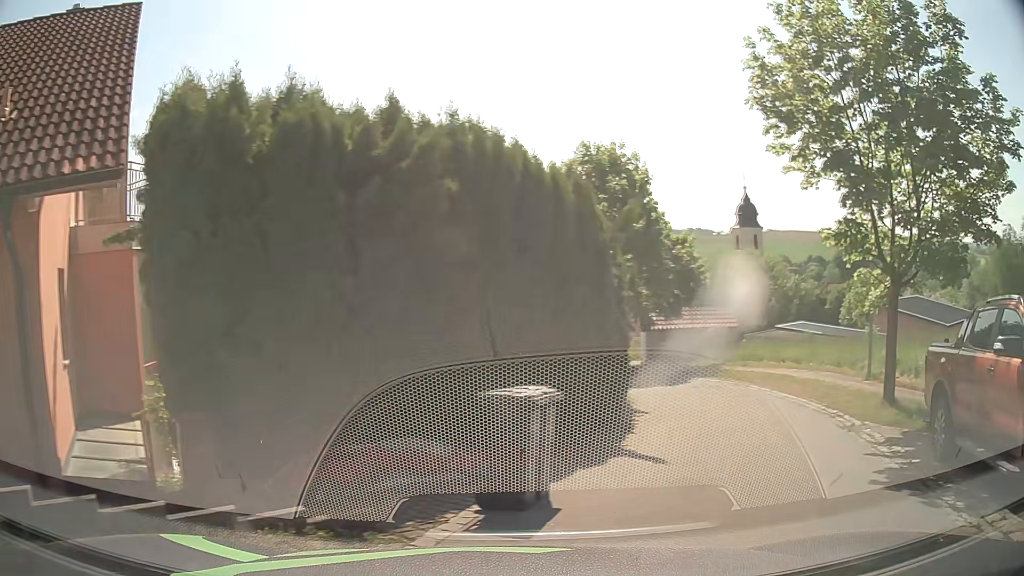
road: residential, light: Day
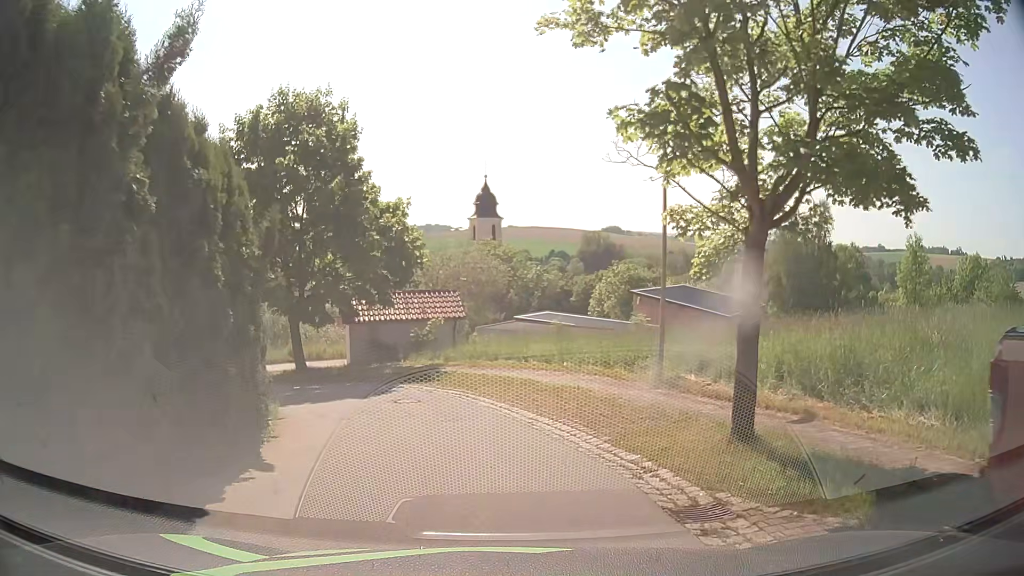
(+2.1, +6.3) m; +24°
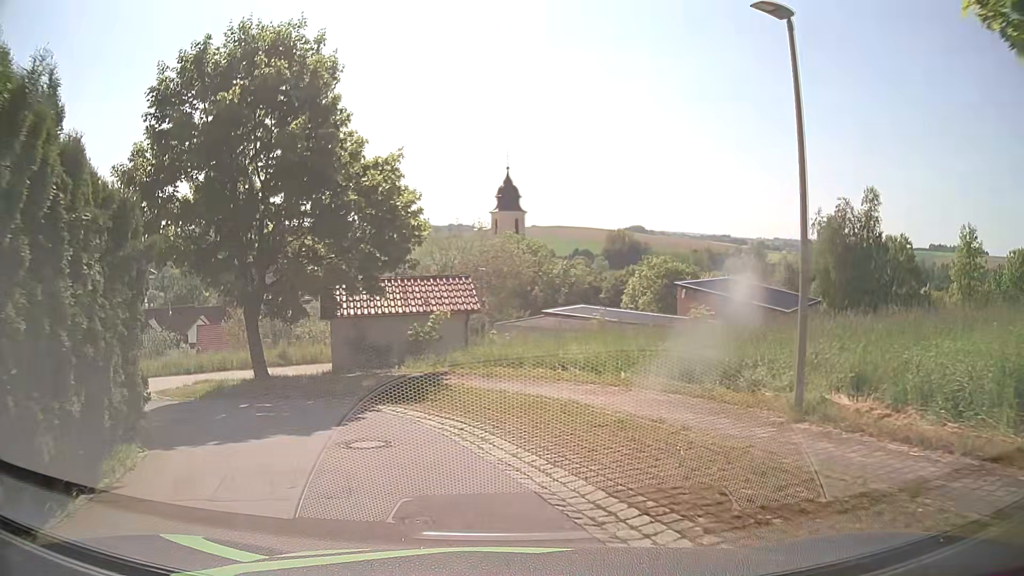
(0.0, +6.1) m; -3°
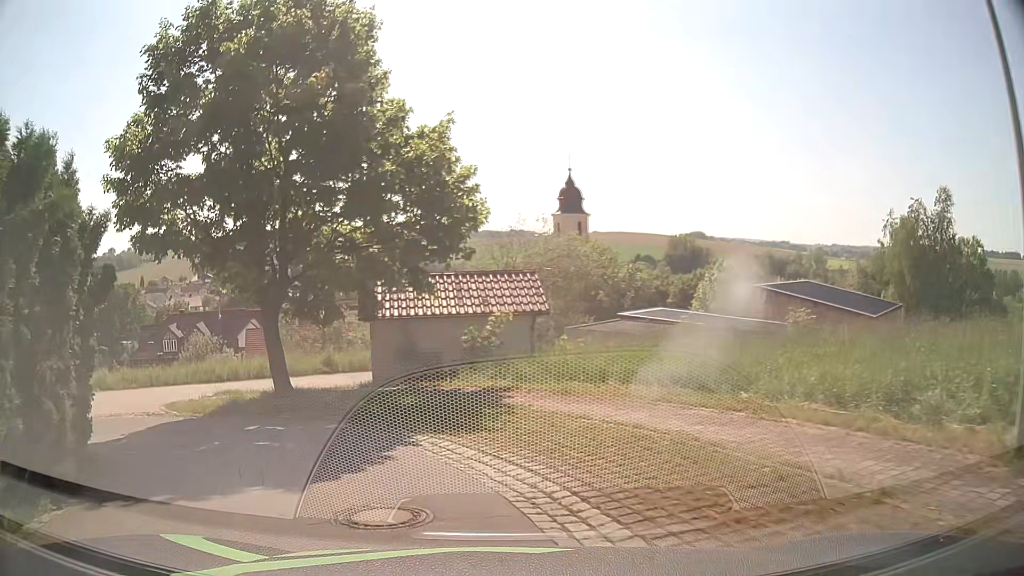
(-0.1, +3.2) m; -4°
